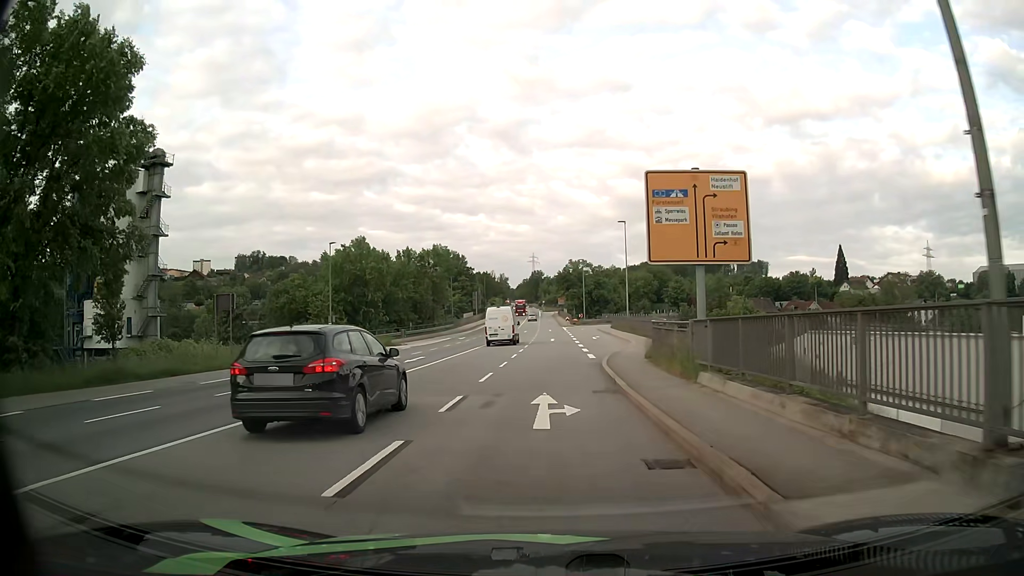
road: primary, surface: asphalt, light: Day
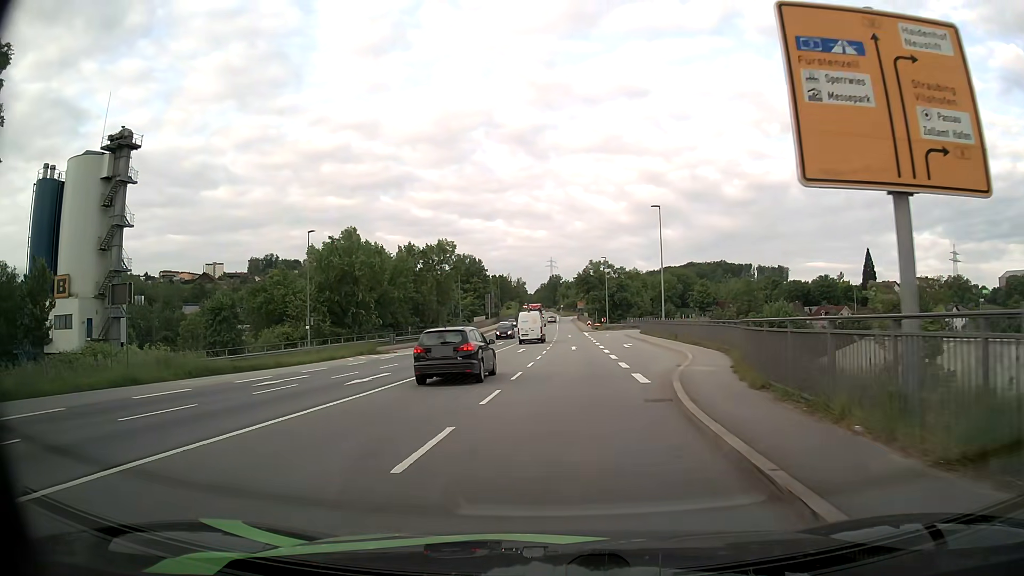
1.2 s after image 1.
(0.0, +11.2) m; -1°
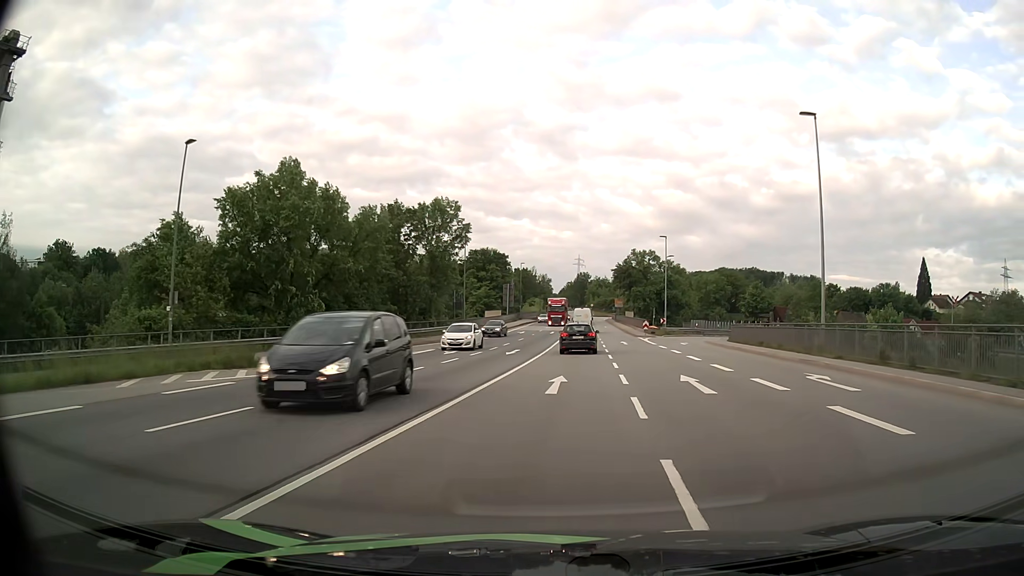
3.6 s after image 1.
(-1.4, +26.7) m; -2°
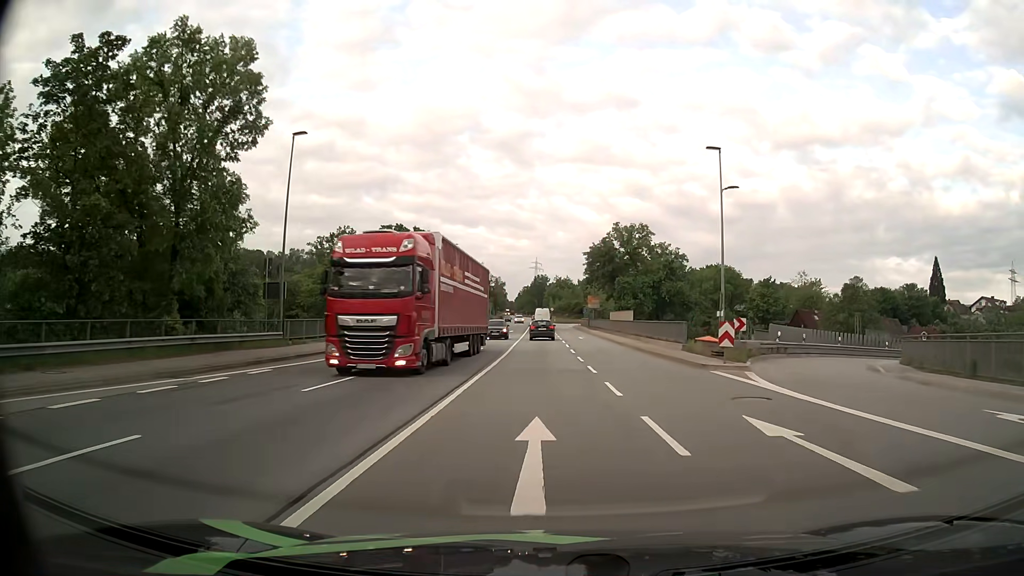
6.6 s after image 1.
(+1.9, +39.4) m; +4°
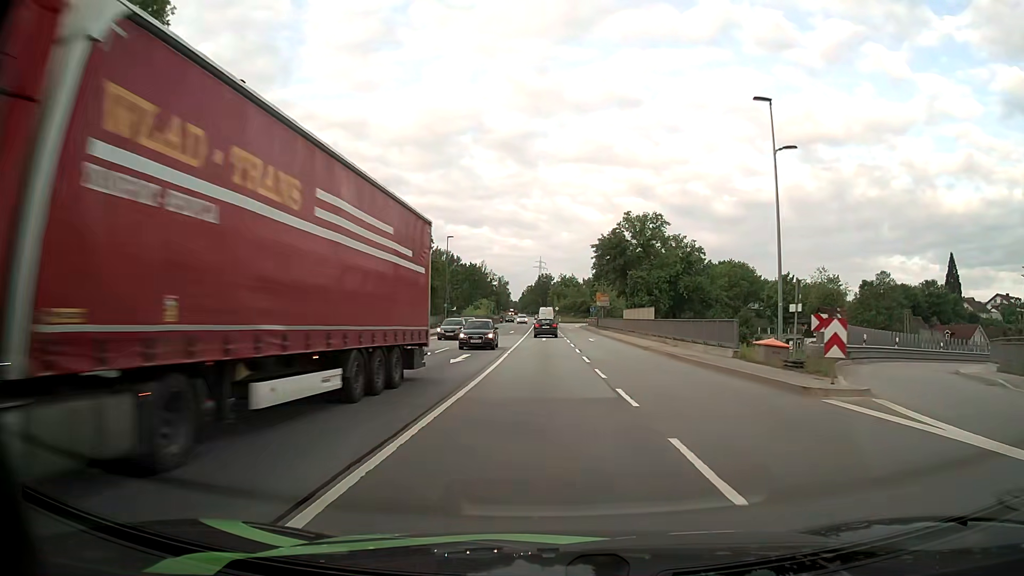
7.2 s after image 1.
(0.0, +7.9) m; 0°
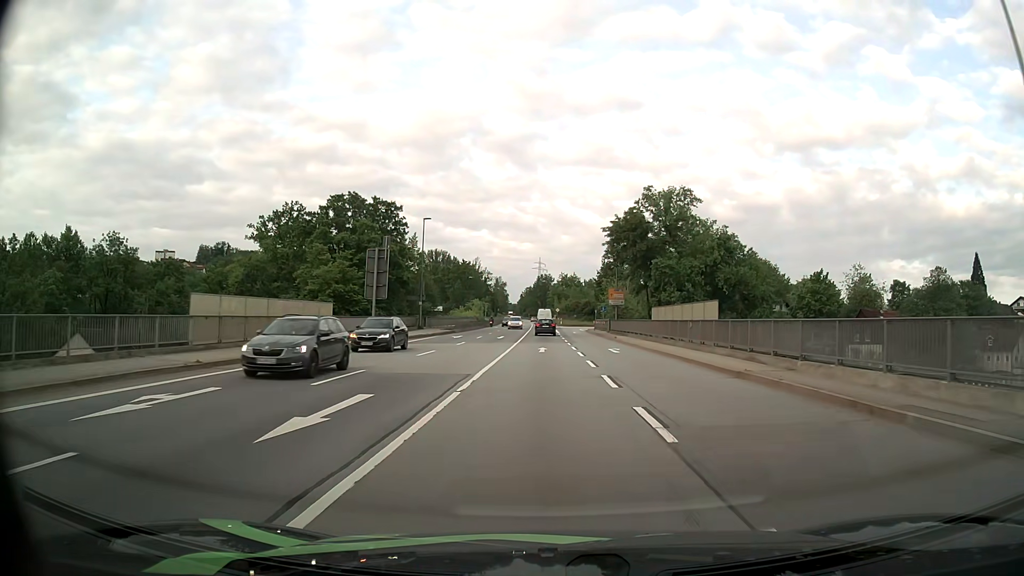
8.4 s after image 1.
(-0.1, +15.7) m; 0°
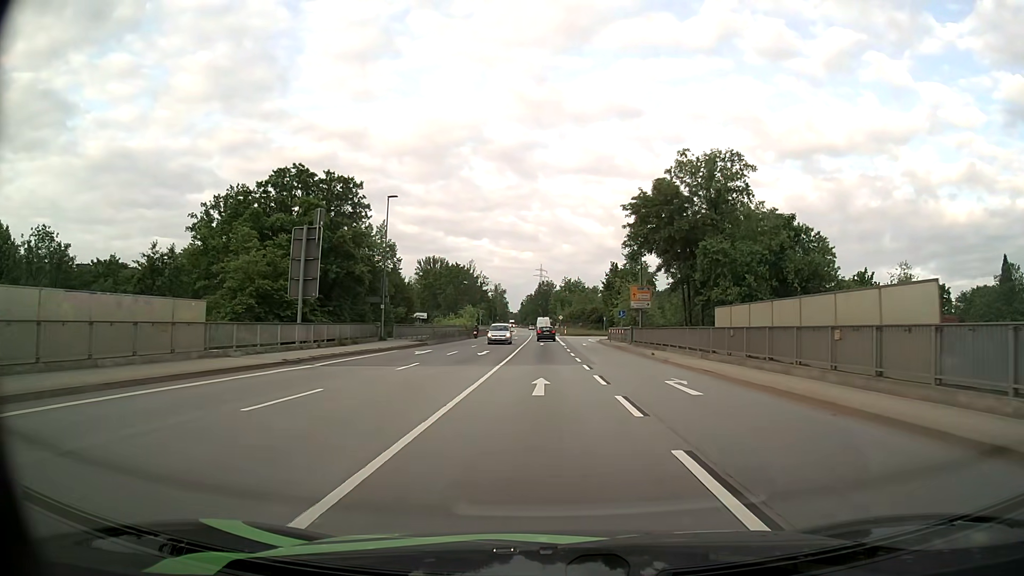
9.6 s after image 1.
(-0.1, +15.6) m; -1°
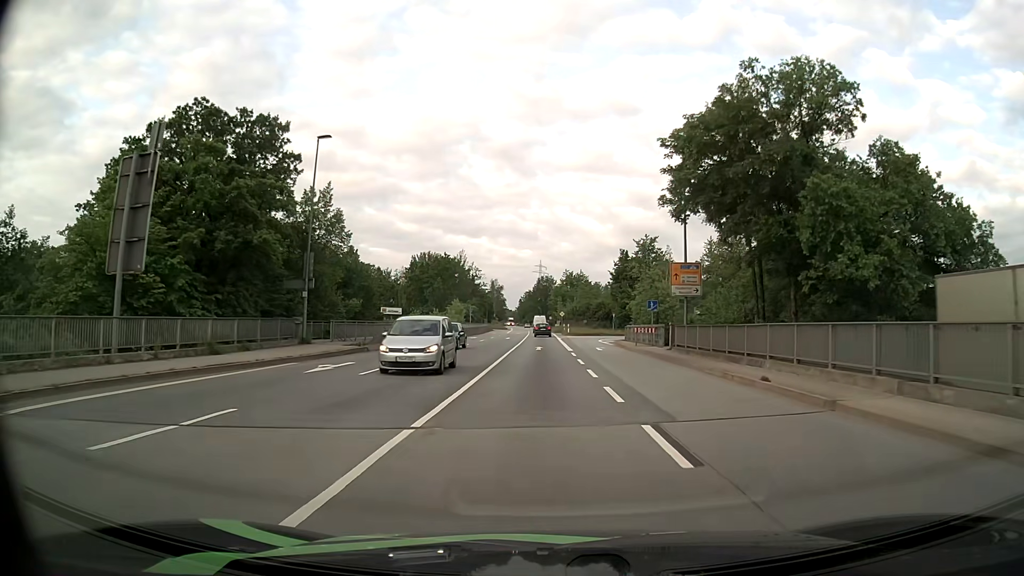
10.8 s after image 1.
(0.0, +16.1) m; 0°
(0, +10) (0, +20) (0, +30) (0, +40) (-1, +50) (-1, +60) (-1, +70) (-1, +80) (-1, +90) (-1, +100) m
